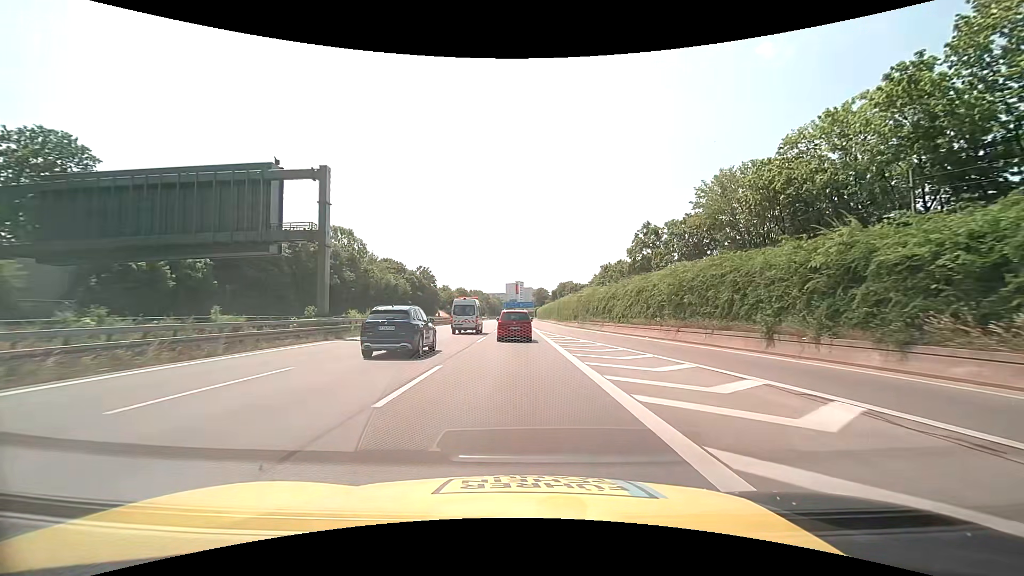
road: motorway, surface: asphalt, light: Day
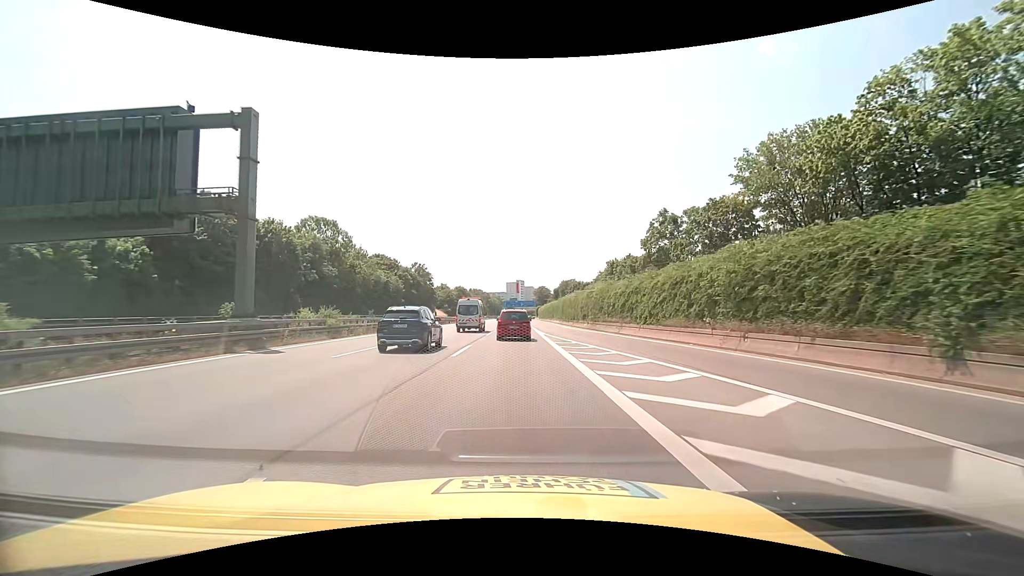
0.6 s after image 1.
(0.0, +9.2) m; 0°
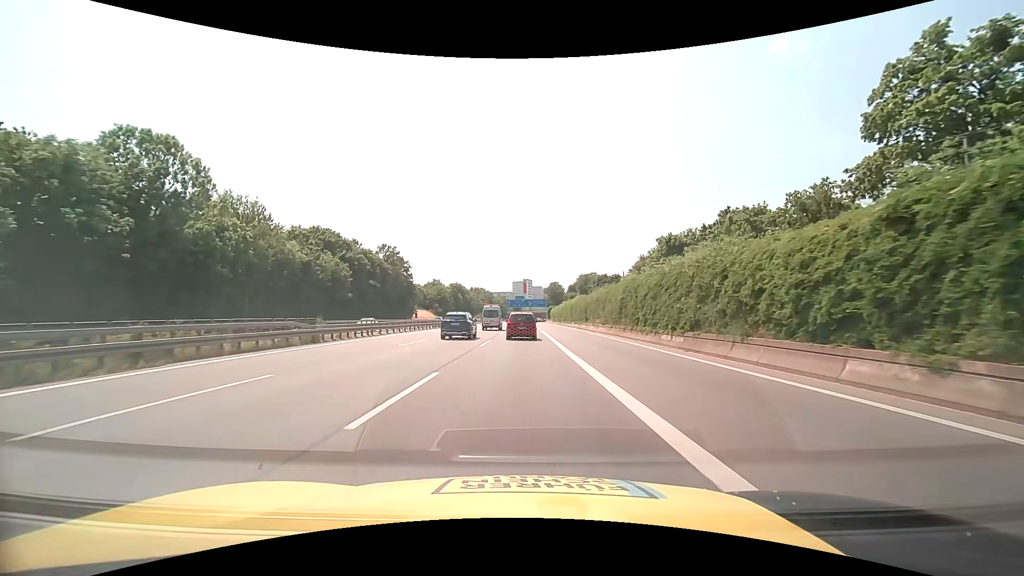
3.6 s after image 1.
(-0.4, +46.4) m; -1°
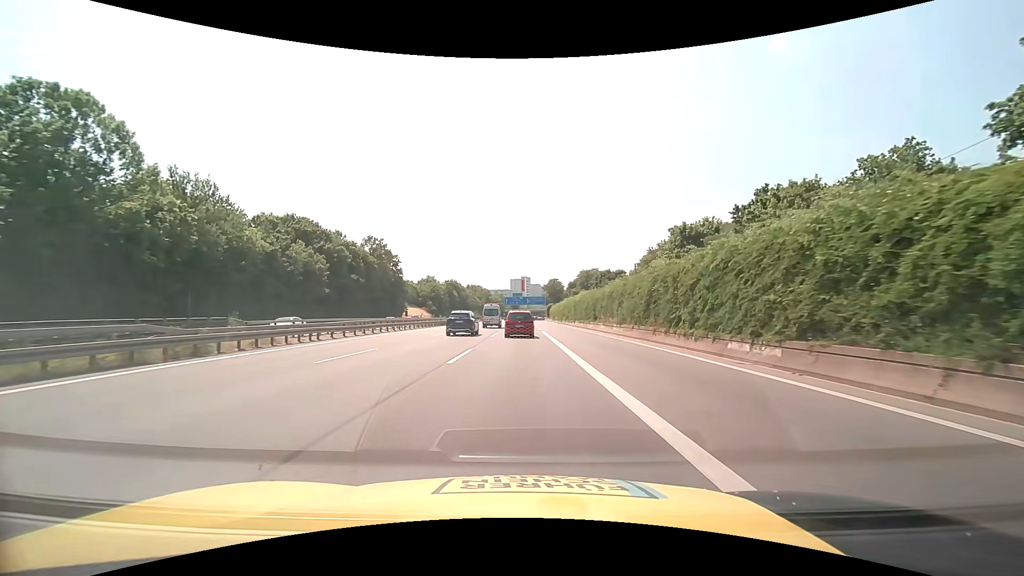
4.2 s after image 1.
(0.0, +9.5) m; 0°
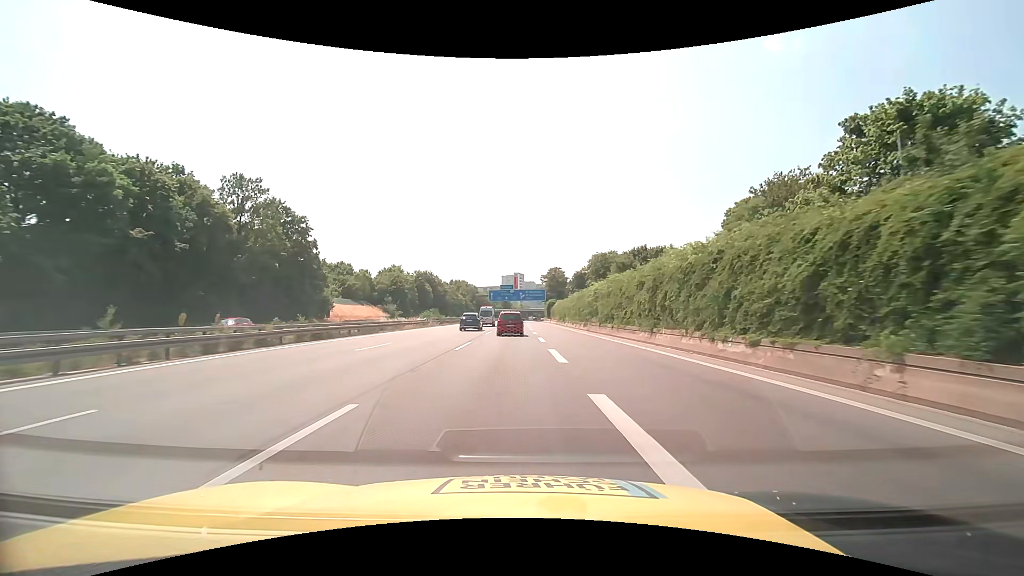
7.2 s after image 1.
(+0.3, +49.2) m; +1°
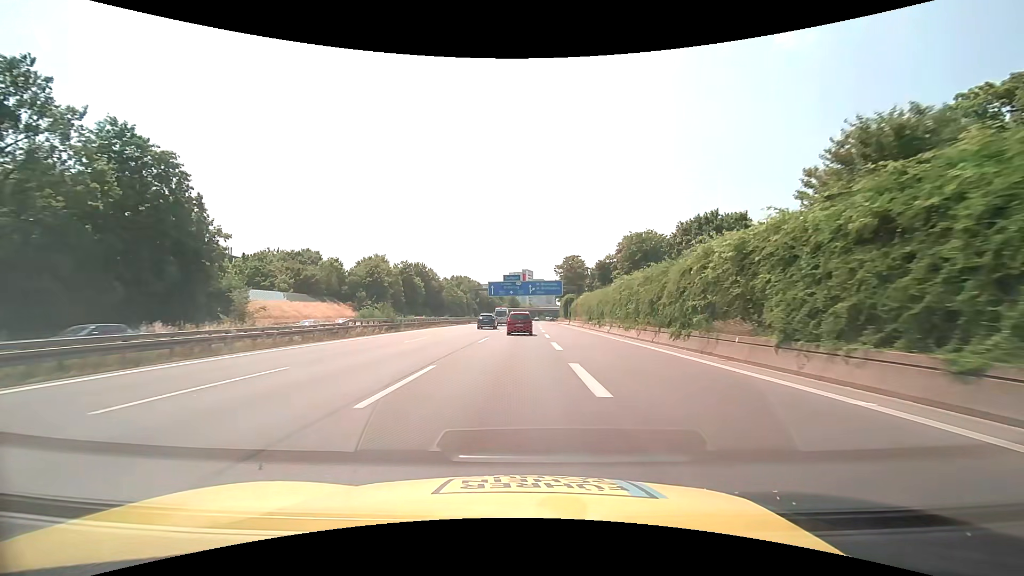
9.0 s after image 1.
(-0.2, +30.5) m; -1°
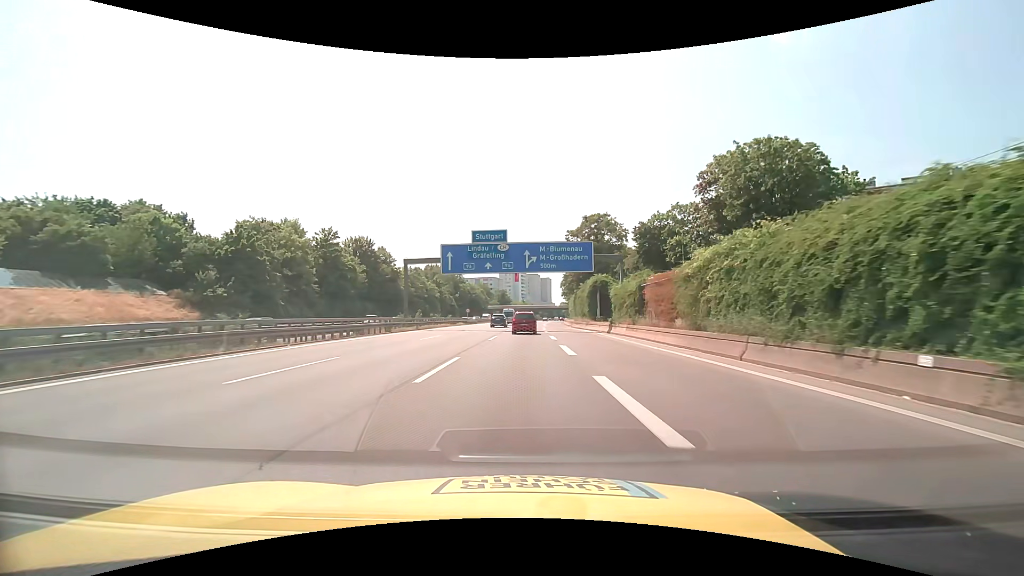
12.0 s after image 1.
(+0.3, +51.4) m; +1°
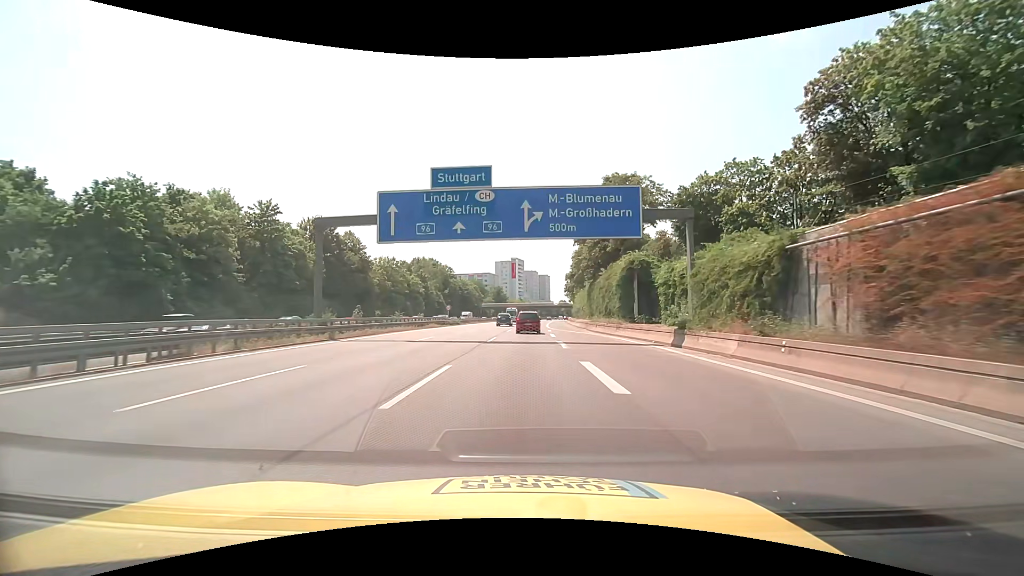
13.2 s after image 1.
(+0.1, +20.7) m; 0°
(0, +10) (0, +20) (0, +30) (0, +40) (+1, +50) (+1, +60) (+1, +70) (+2, +80) (+2, +90) (+3, +100) m
